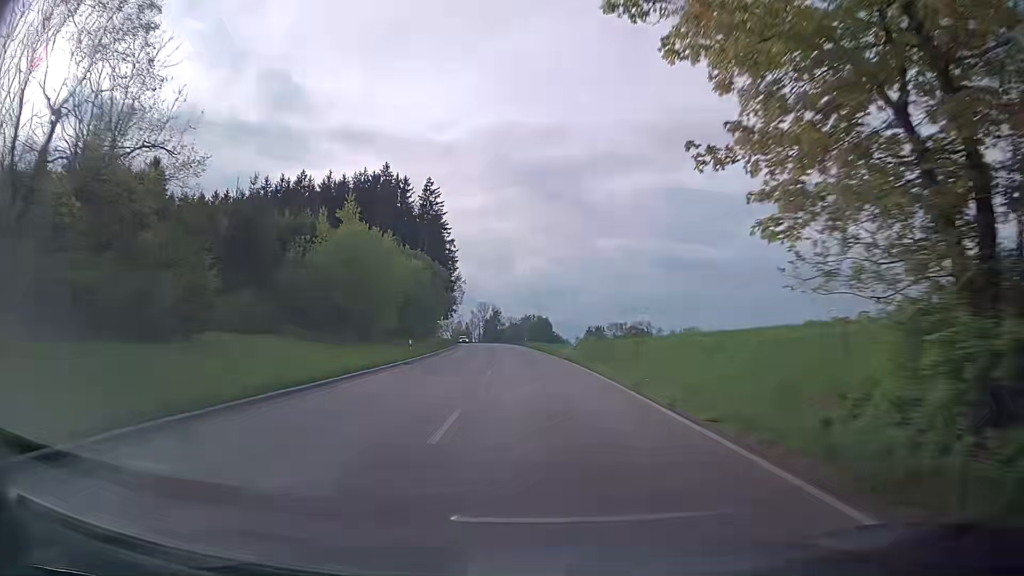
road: secondary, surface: asphalt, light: Day
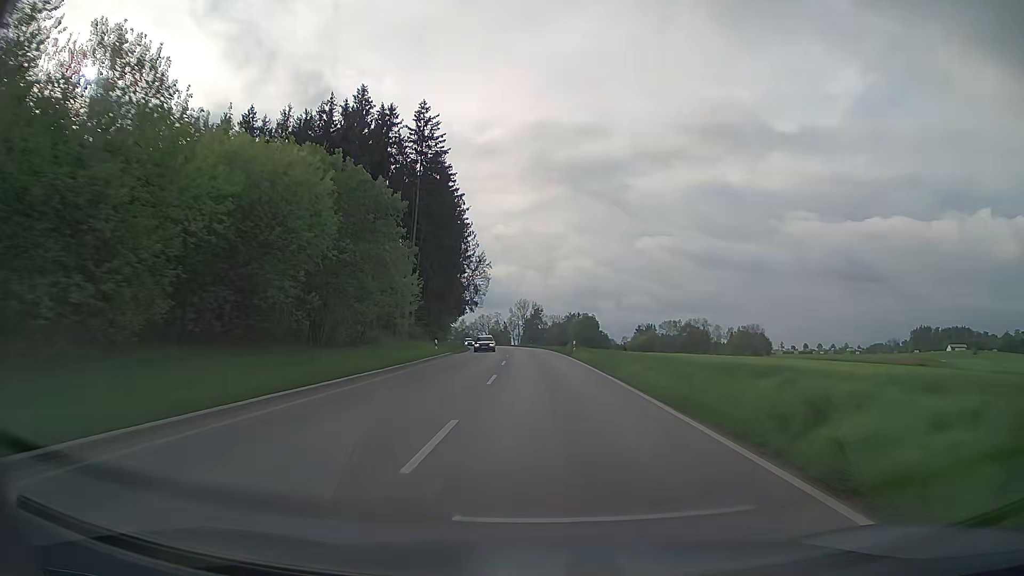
(-1.3, +37.8) m; -4°
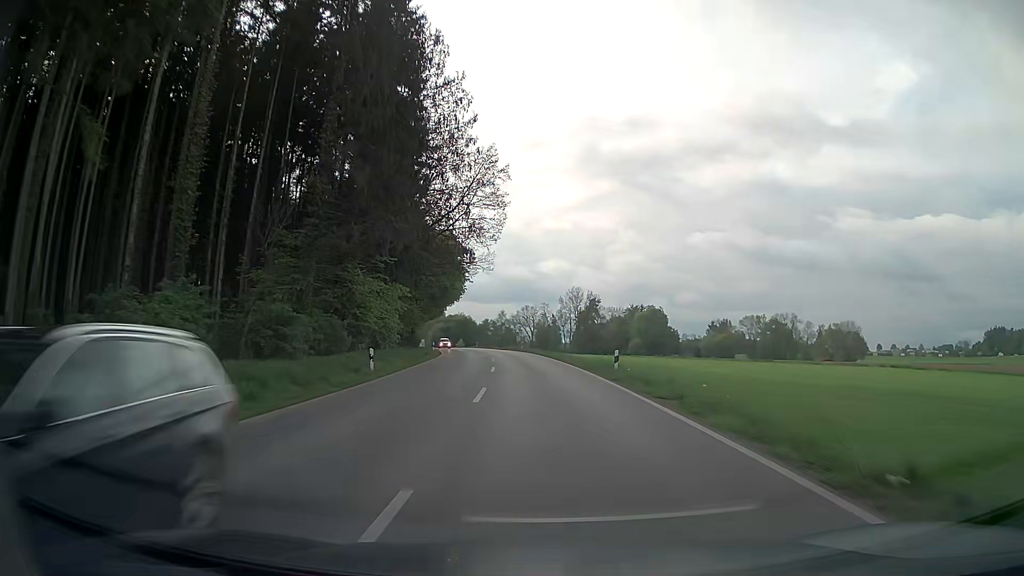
(-2.5, +64.9) m; -4°
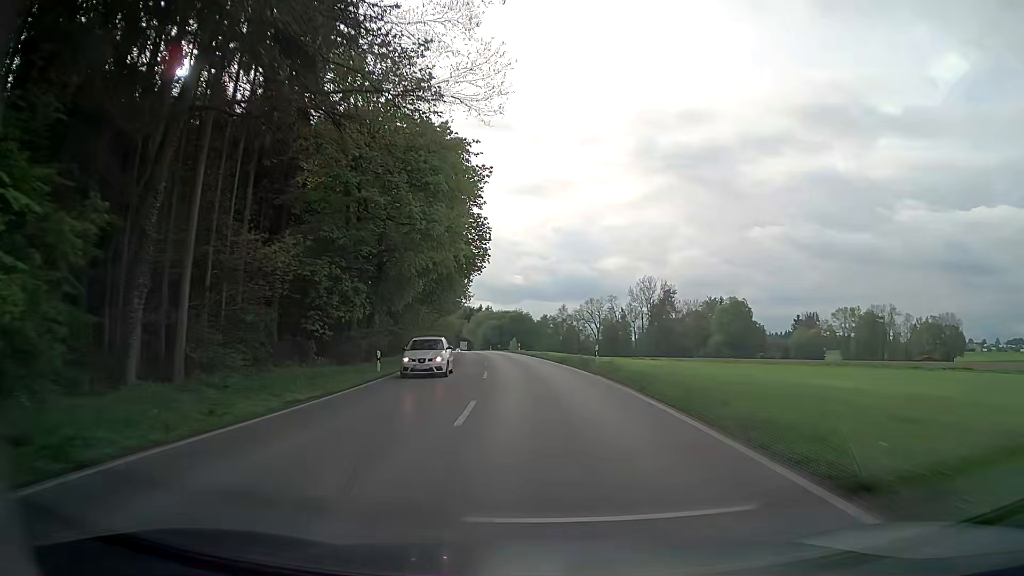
(-1.6, +39.9) m; -5°
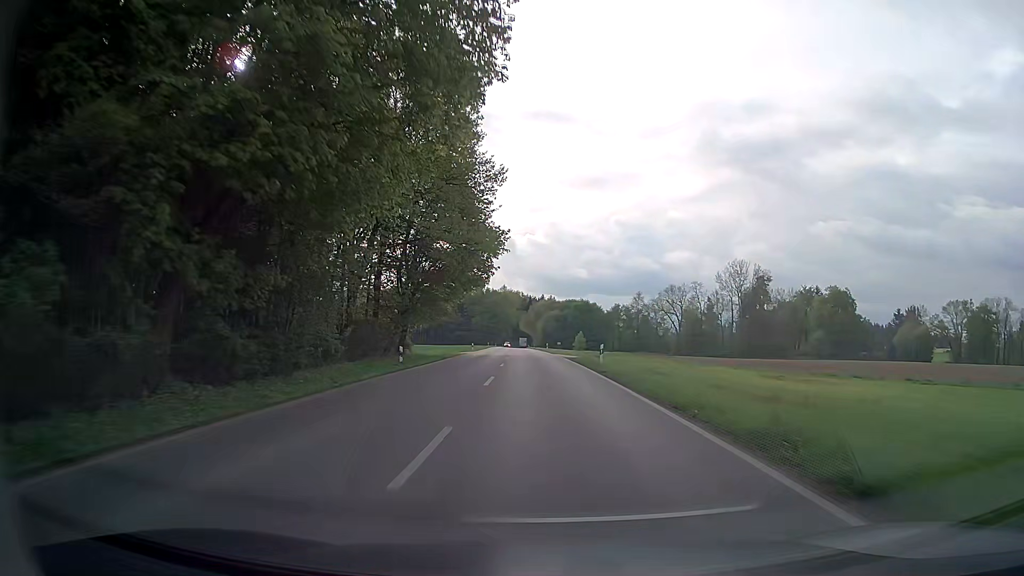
(-2.3, +40.6) m; -5°
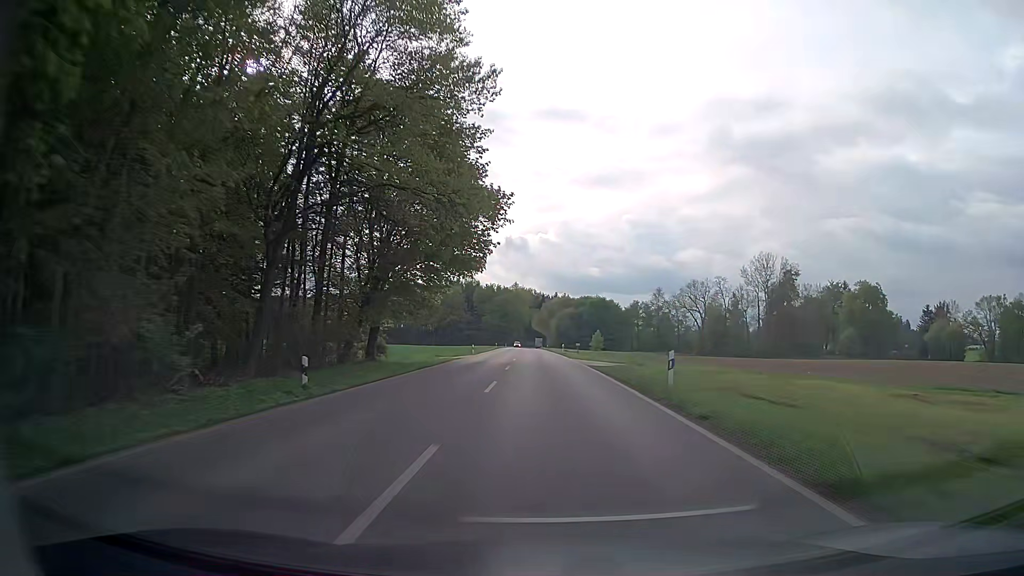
(-0.2, +13.7) m; -1°
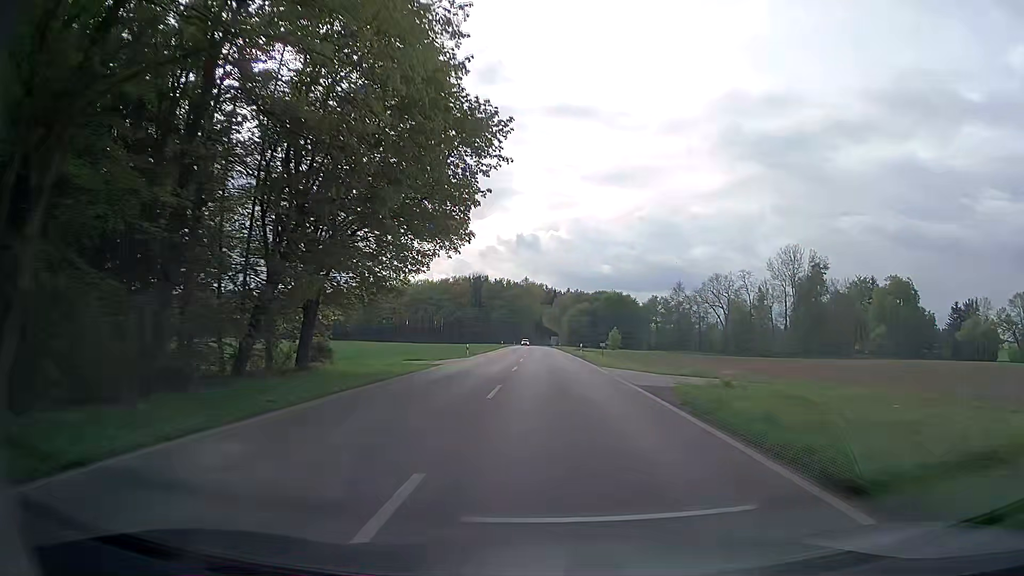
(-0.2, +13.8) m; -1°
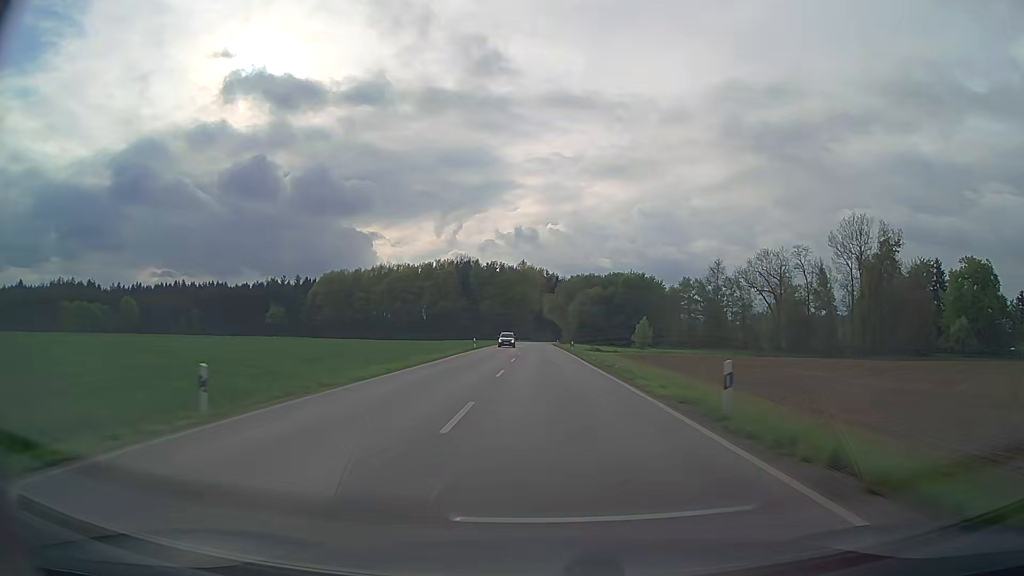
(-0.3, +41.5) m; 0°
(0, +10) (0, +20) (0, +30) (0, +40) (0, +50) (0, +60) (-1, +70) (-1, +80) (-1, +90) (-1, +100) m
